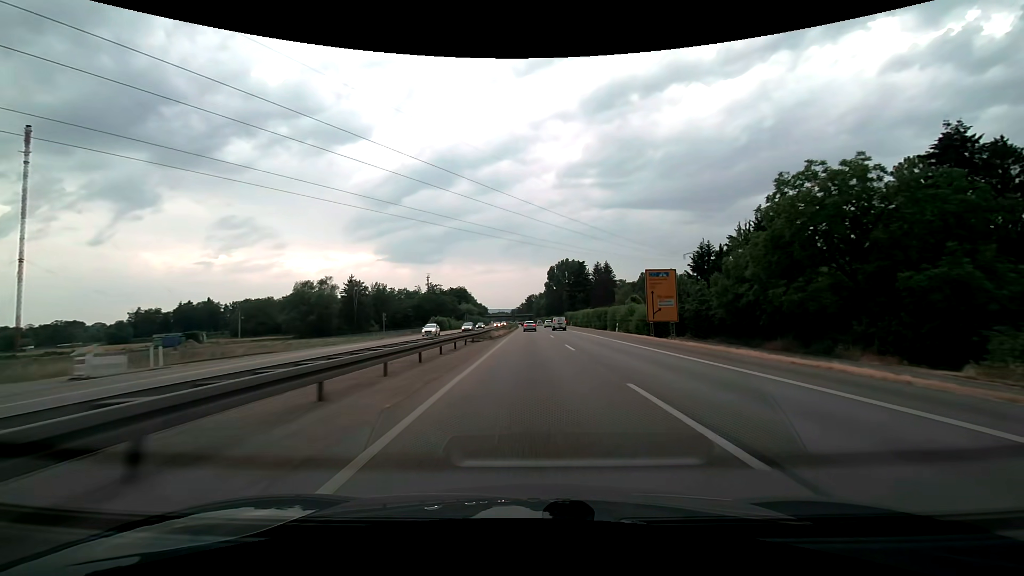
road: trunk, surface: asphalt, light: Day
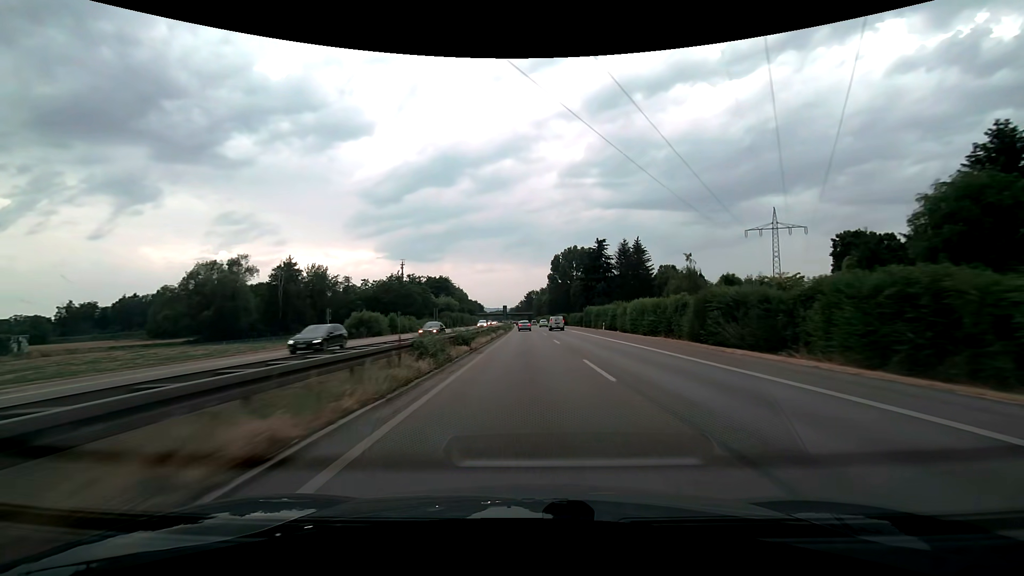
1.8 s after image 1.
(+0.1, +48.8) m; 0°
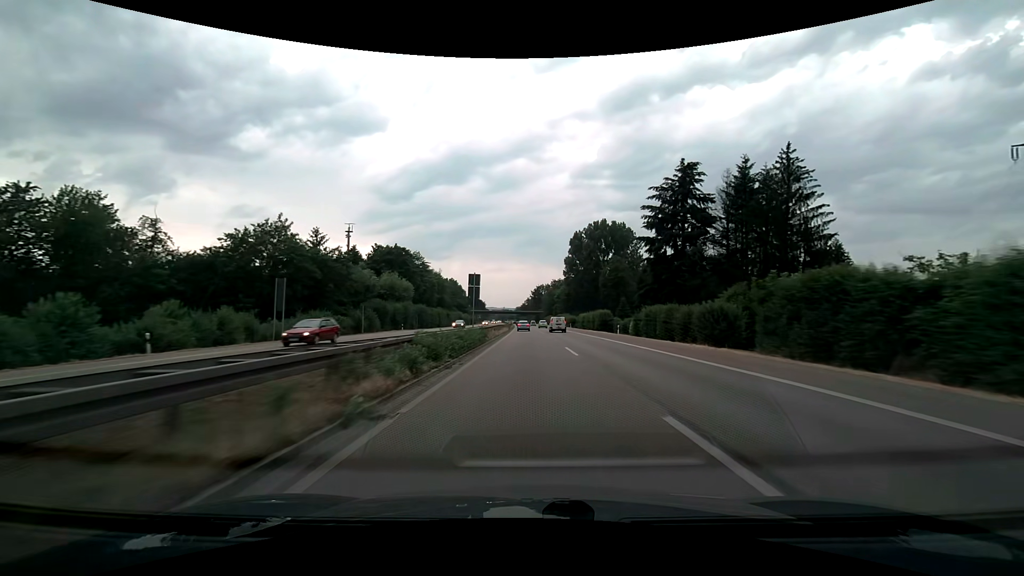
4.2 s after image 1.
(-0.3, +65.7) m; -1°
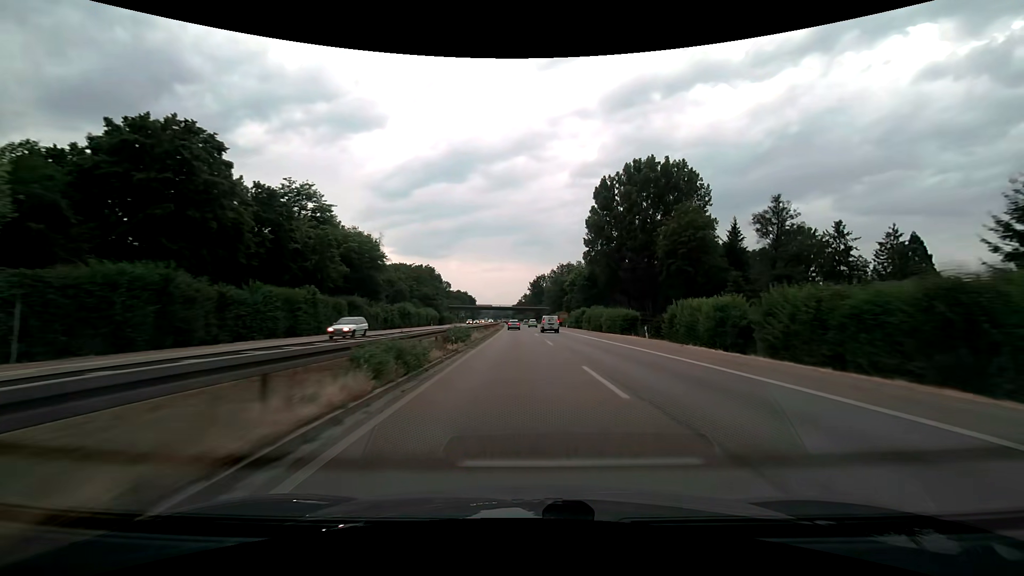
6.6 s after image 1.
(-0.3, +65.8) m; 0°
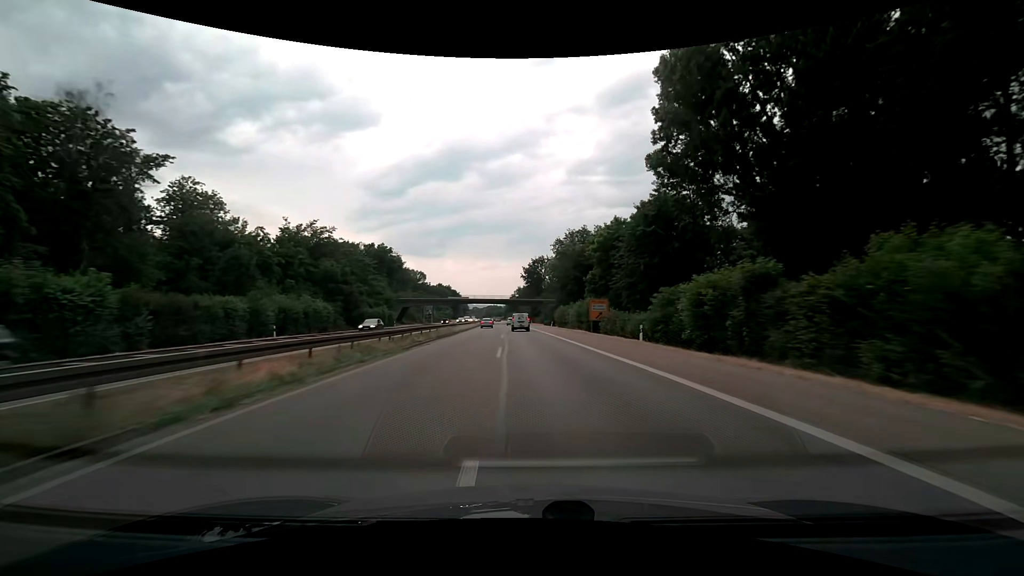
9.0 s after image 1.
(+1.1, +64.5) m; +1°
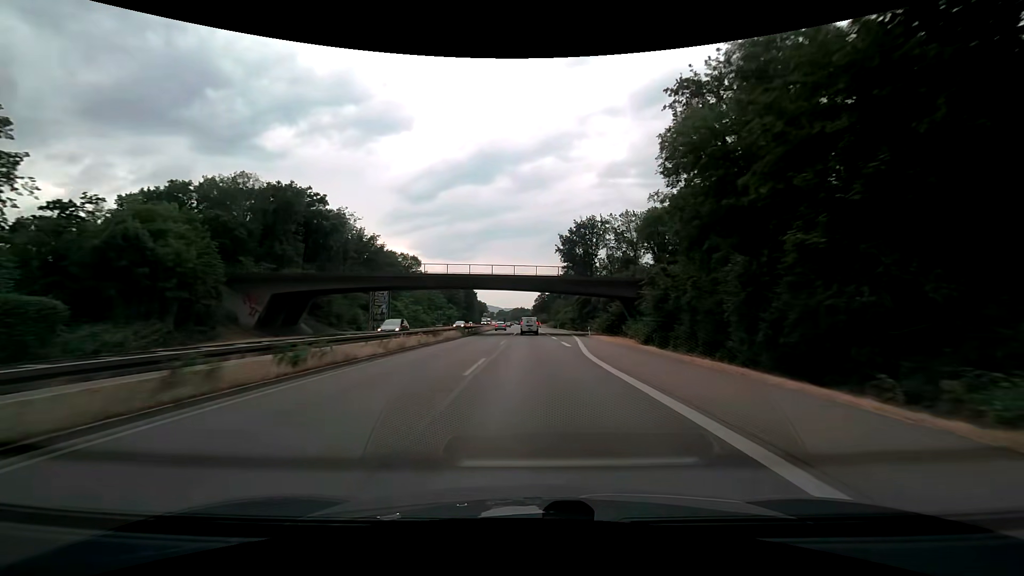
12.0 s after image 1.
(-2.5, +77.7) m; -3°
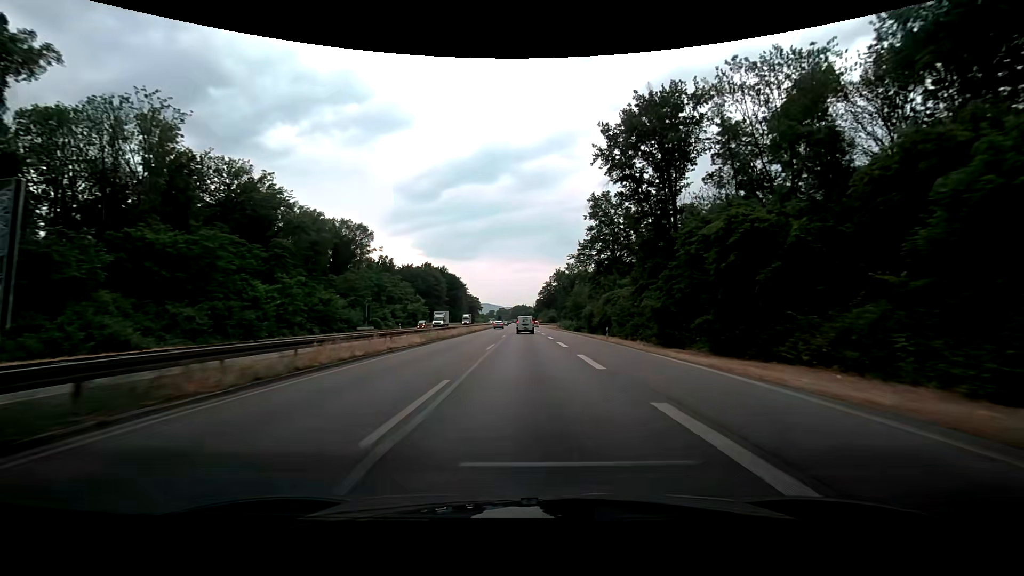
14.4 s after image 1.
(-0.2, +62.1) m; 0°
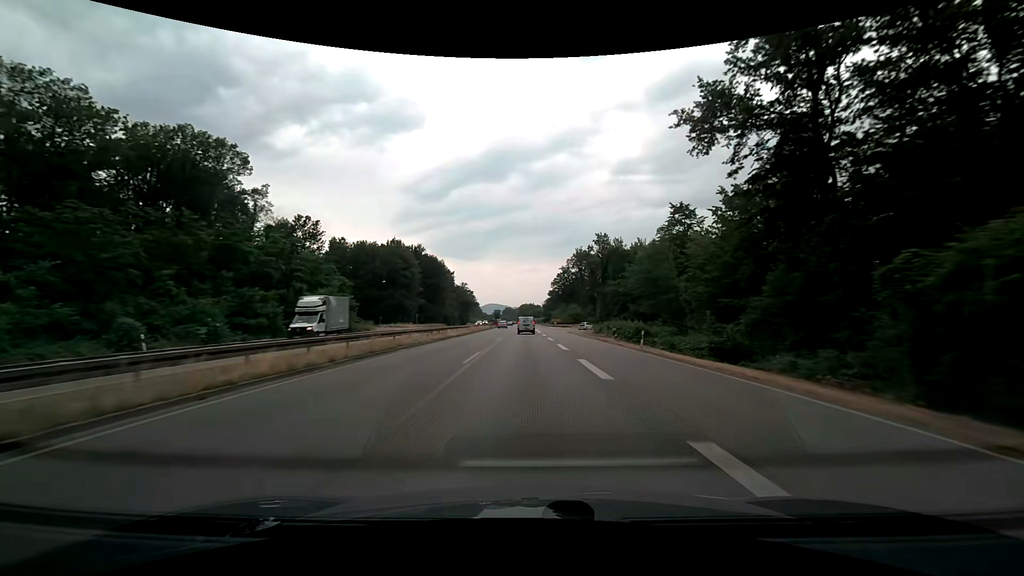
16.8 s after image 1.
(-1.1, +62.5) m; -2°
(0, +10) (0, +20) (0, +30) (0, +40) (0, +50) (0, +60) (0, +70) (0, +80) (-1, +90) (-1, +100) m
